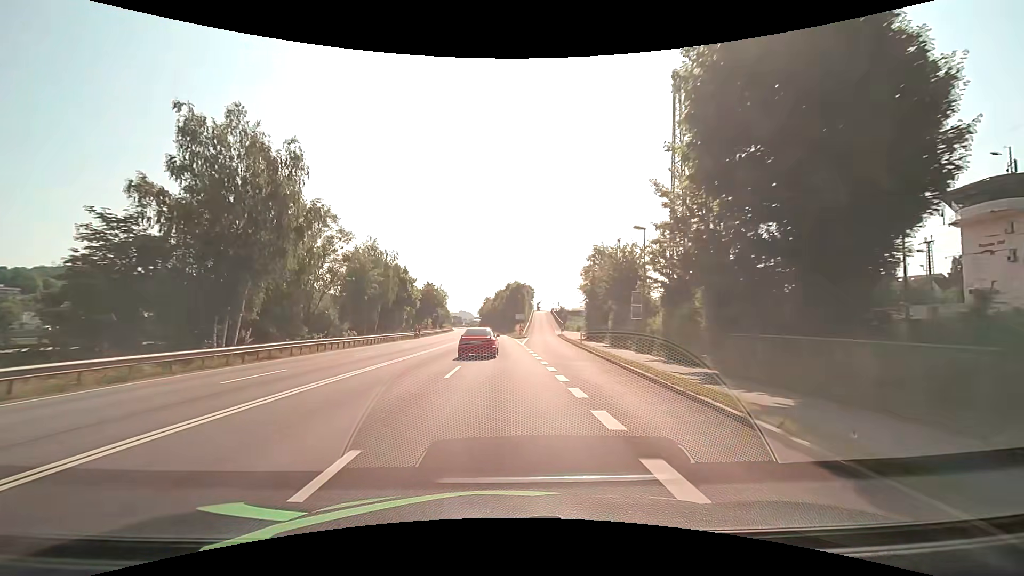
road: primary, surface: asphalt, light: Day
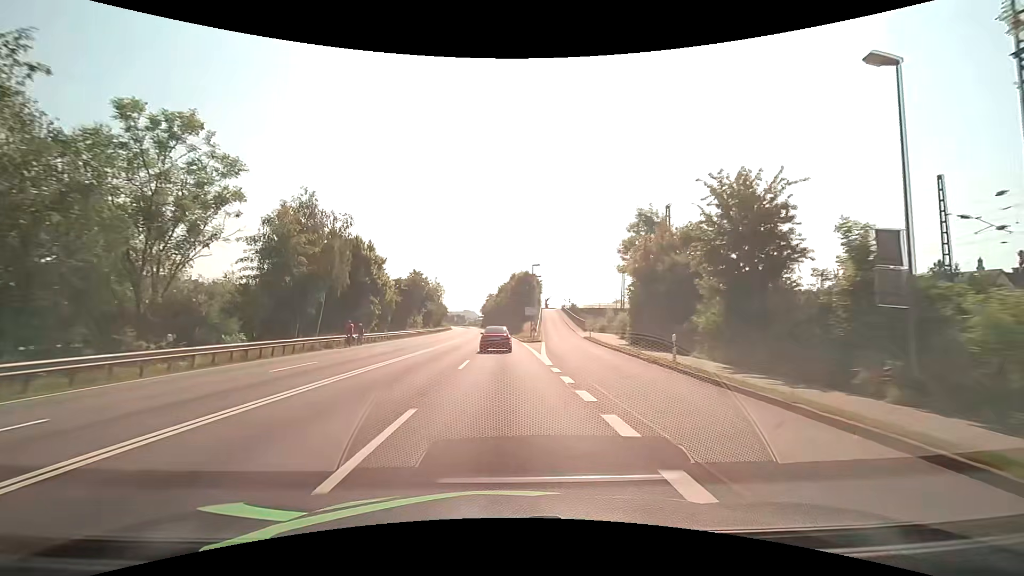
(-0.1, +21.5) m; -1°
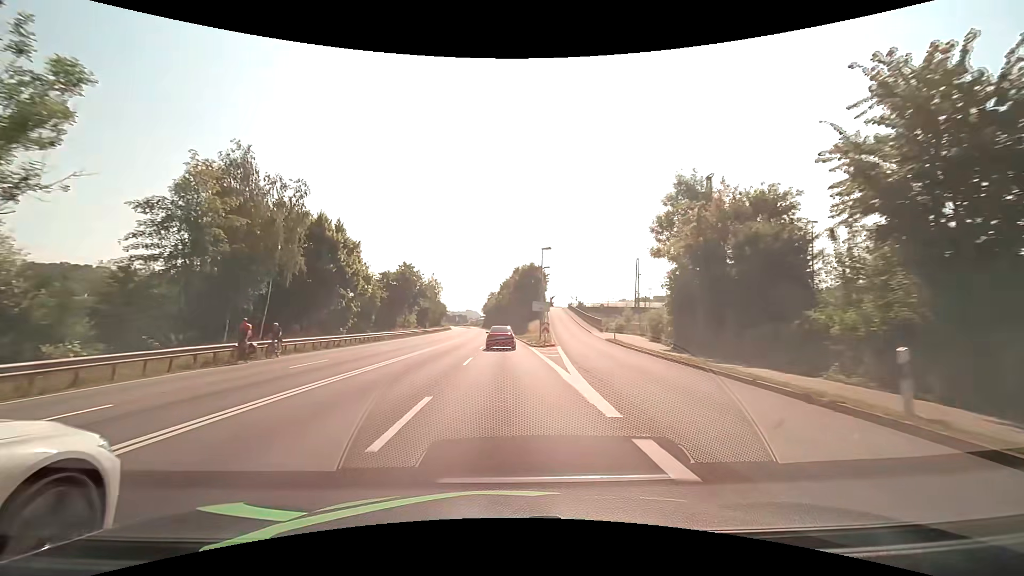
(0.0, +10.8) m; 0°
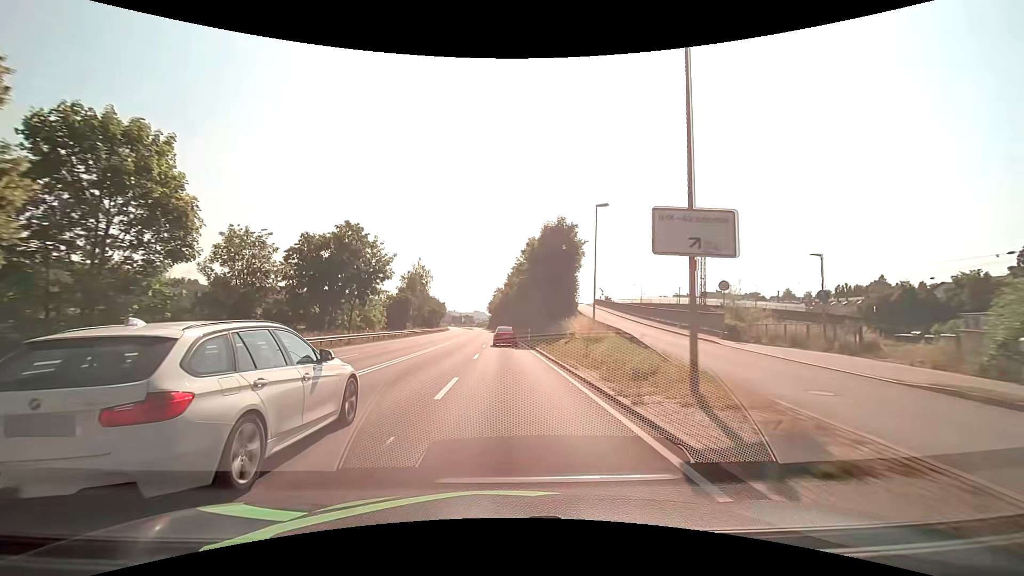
(-0.1, +32.3) m; -1°
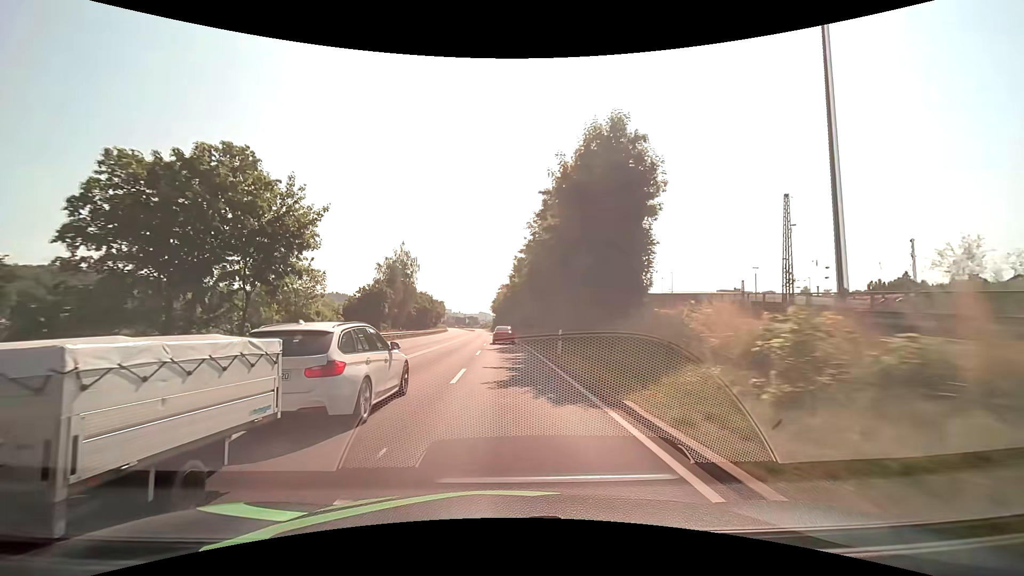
(-0.1, +21.5) m; 0°
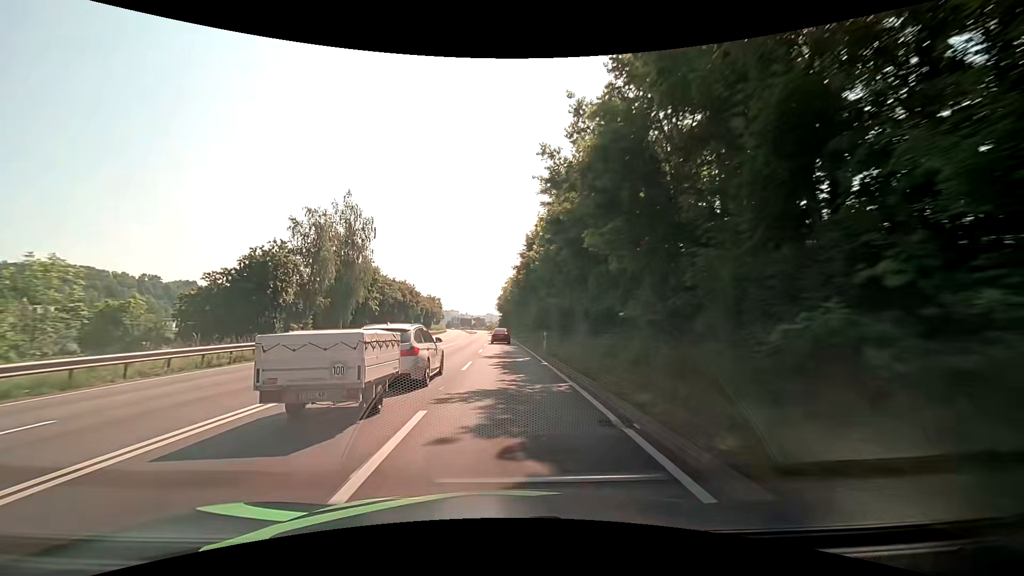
(-0.3, +32.2) m; -1°
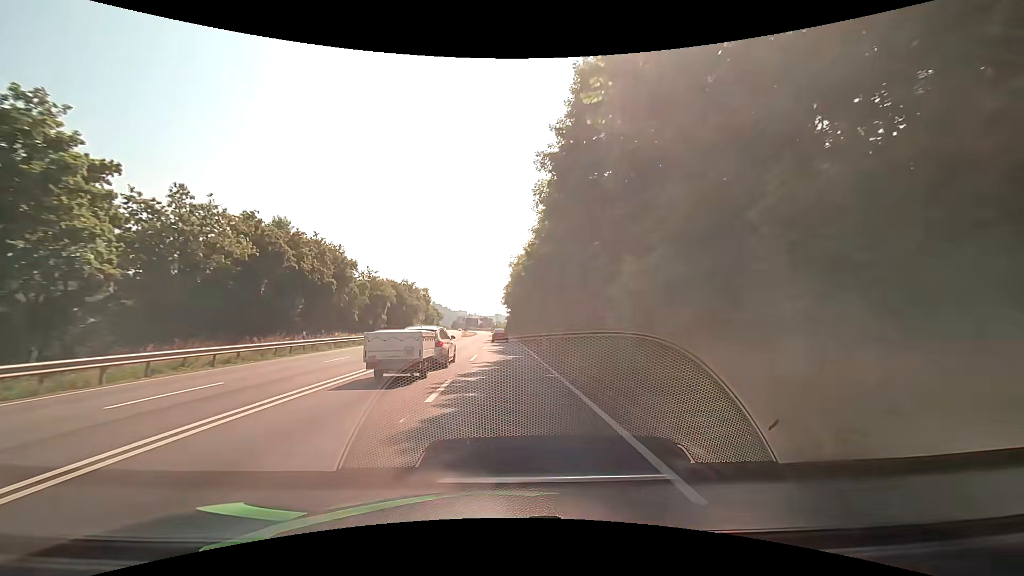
(-0.5, +42.9) m; -1°
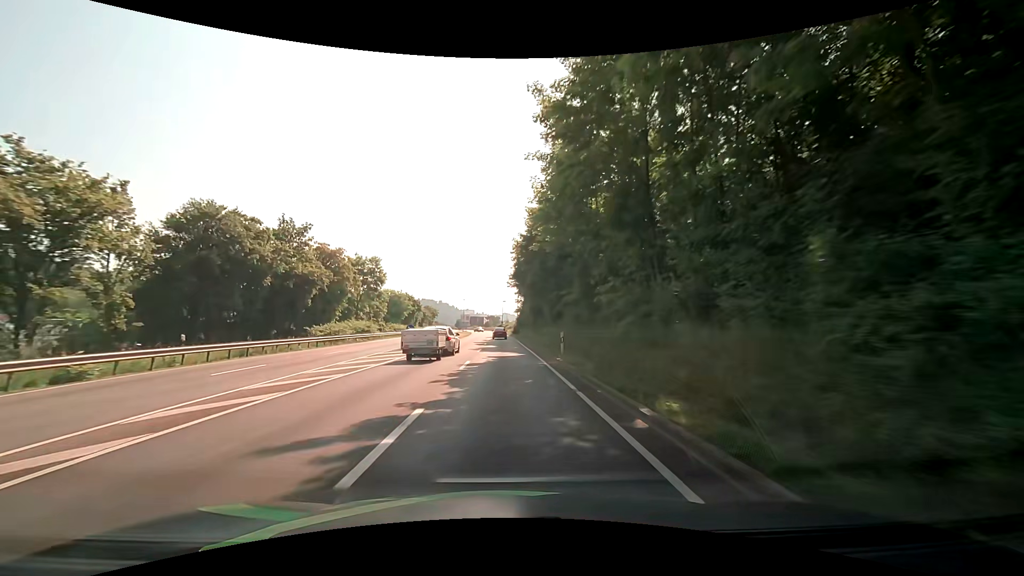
(-0.7, +53.7) m; -1°
(0, +10) (0, +20) (0, +30) (-1, +40) (-1, +50) (-1, +60) (-1, +70) (-2, +80) (-2, +90) (-3, +100) m
